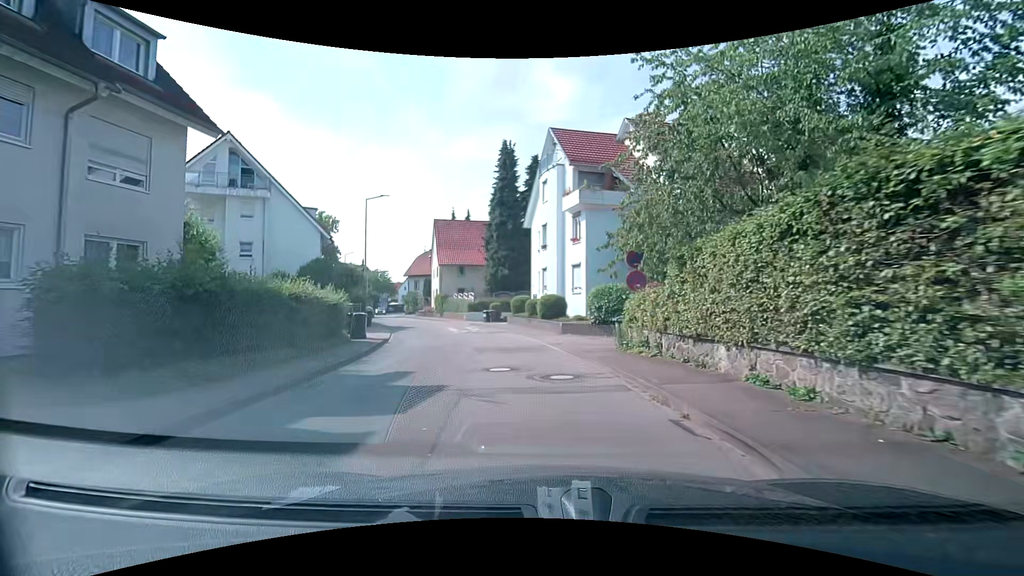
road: unclassified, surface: asphalt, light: Day
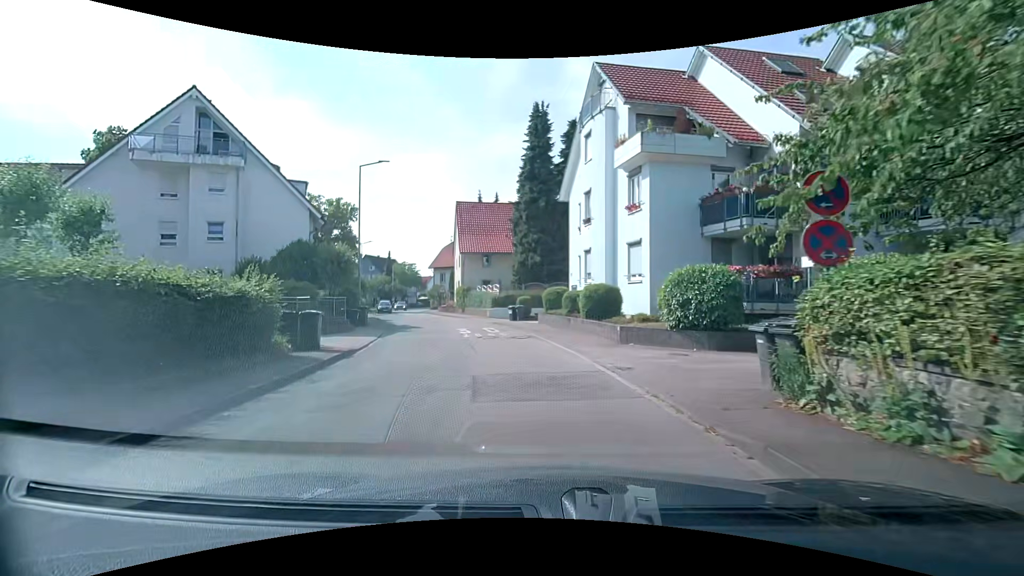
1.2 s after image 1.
(-0.4, +7.7) m; -5°
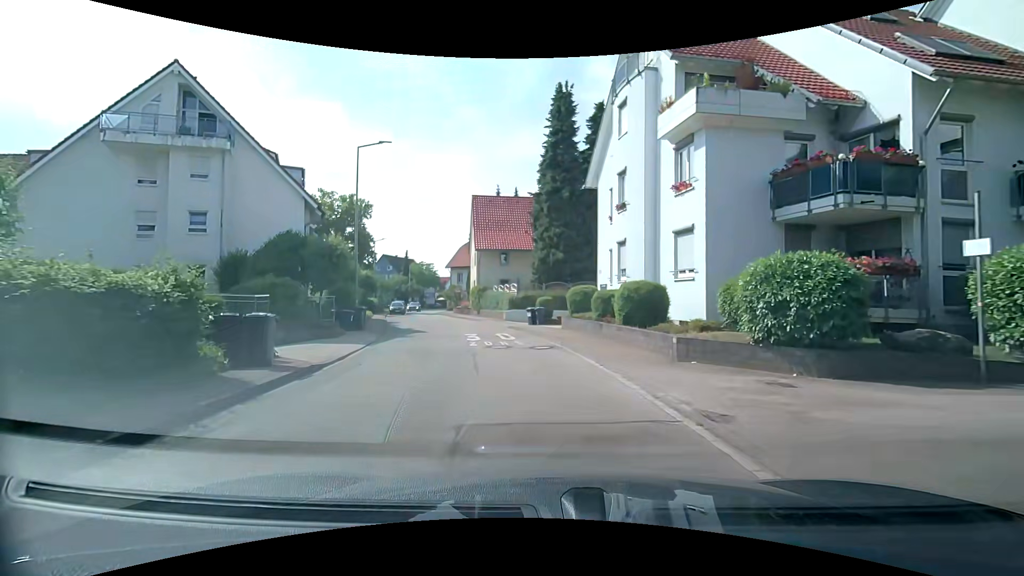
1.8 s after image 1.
(-0.1, +3.8) m; -2°
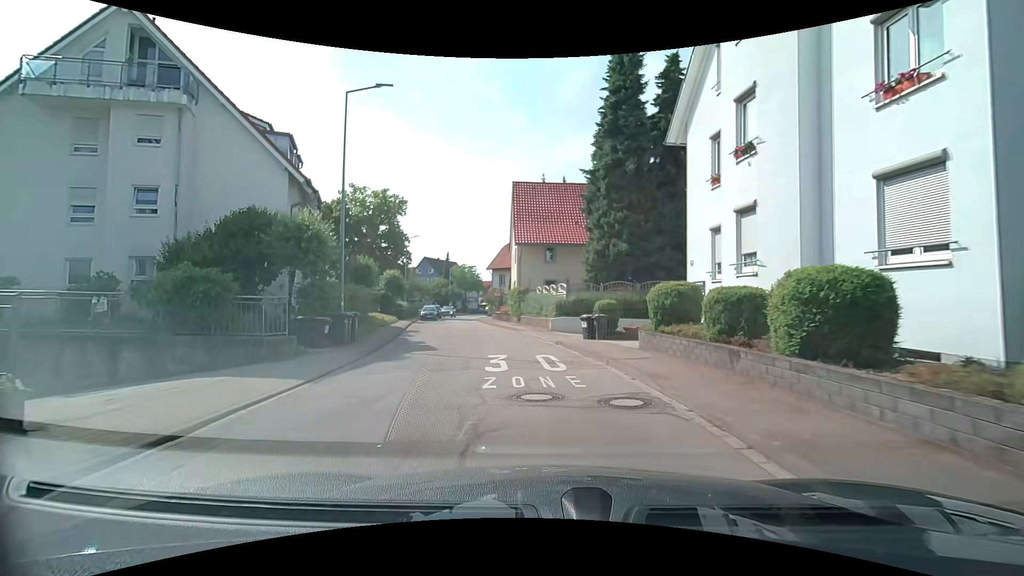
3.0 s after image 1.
(-0.3, +7.4) m; -5°
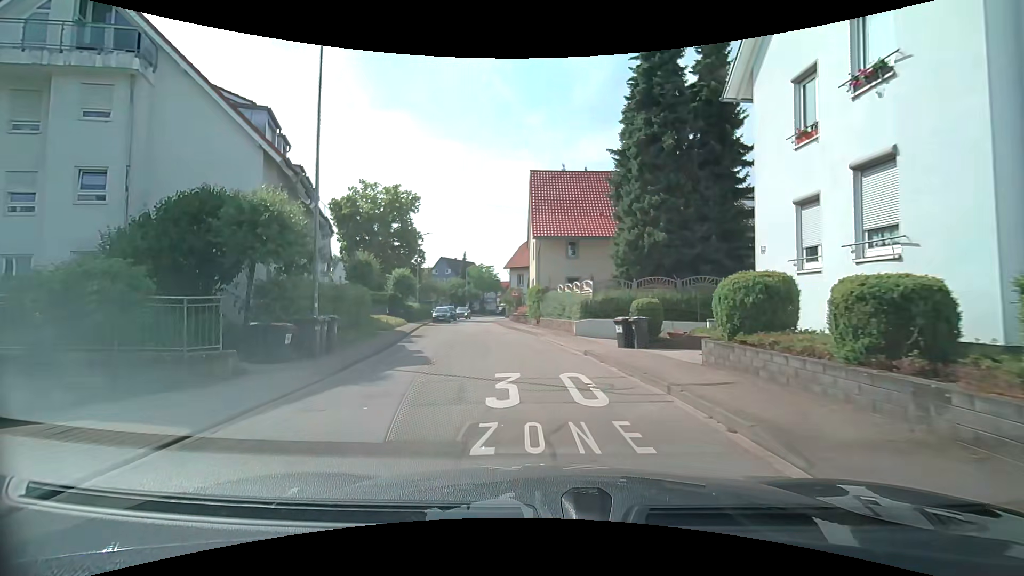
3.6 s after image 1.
(-0.1, +3.6) m; -2°
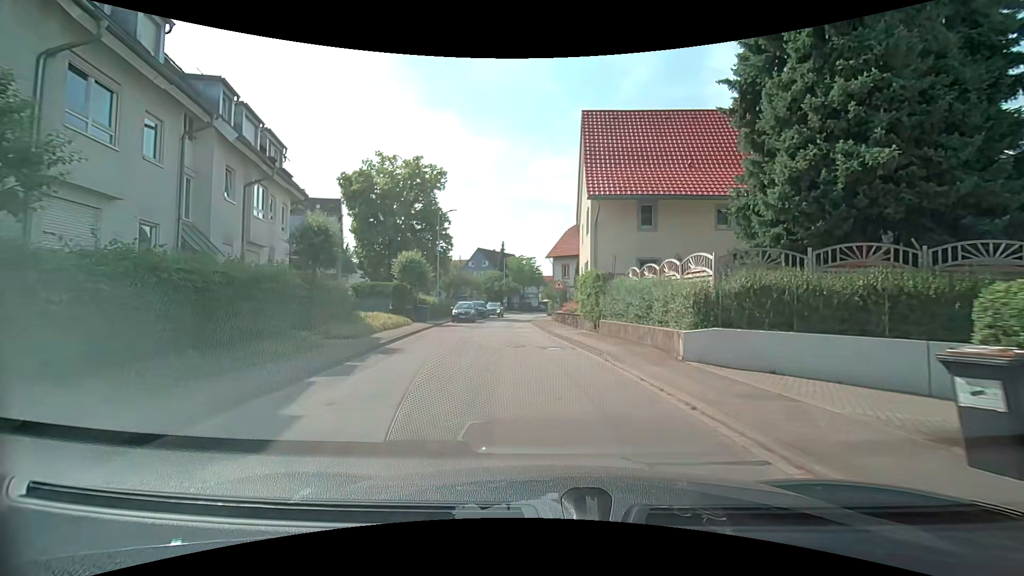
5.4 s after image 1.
(-0.8, +10.9) m; -6°
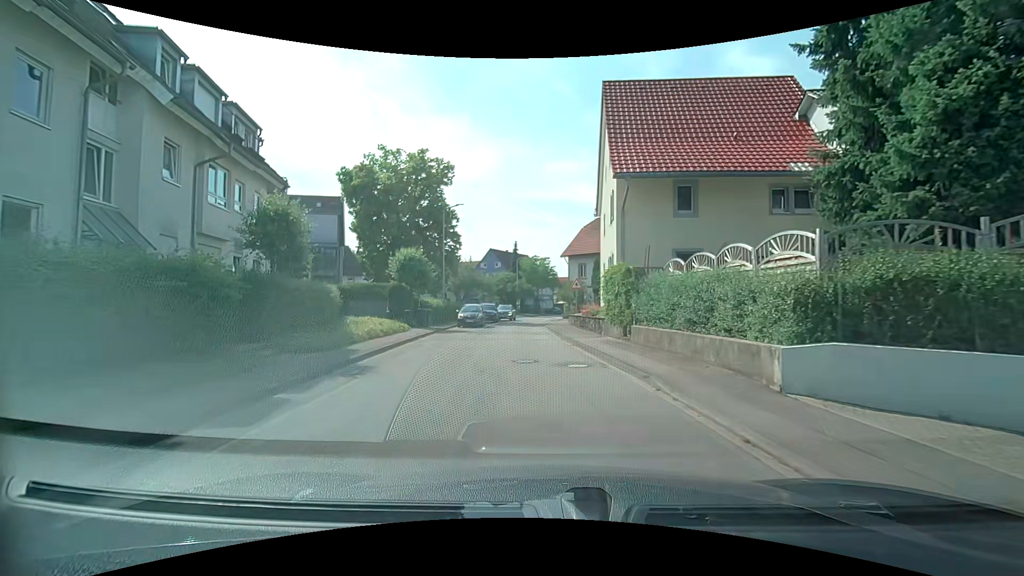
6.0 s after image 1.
(0.0, +3.7) m; -2°
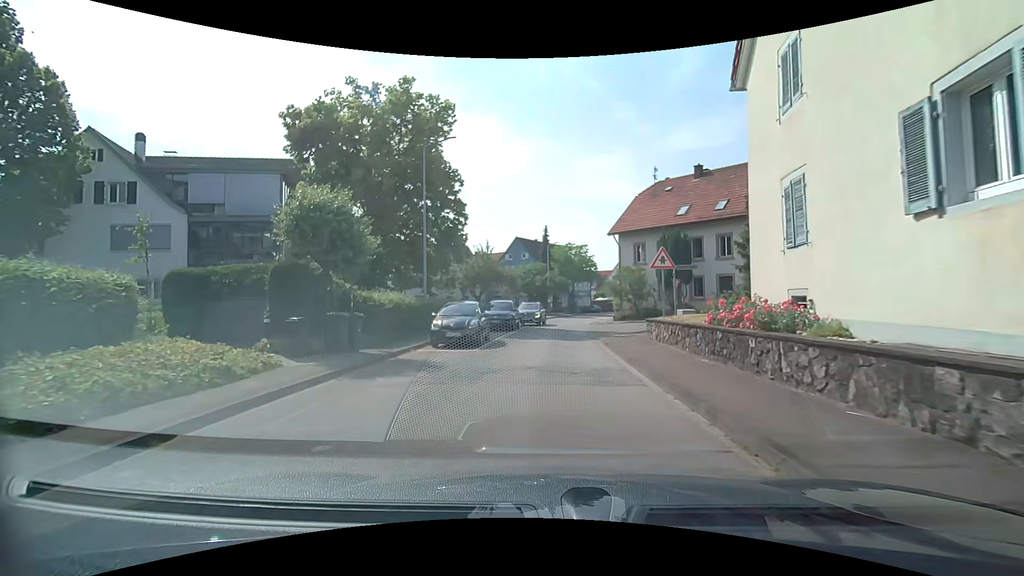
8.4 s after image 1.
(-0.6, +15.9) m; -4°
(0, +10) (0, +20) (+1, +30) (+2, +40) (+3, +50) (+4, +60) (+7, +70) (+9, +79) (+12, +89) (+16, +98) m
